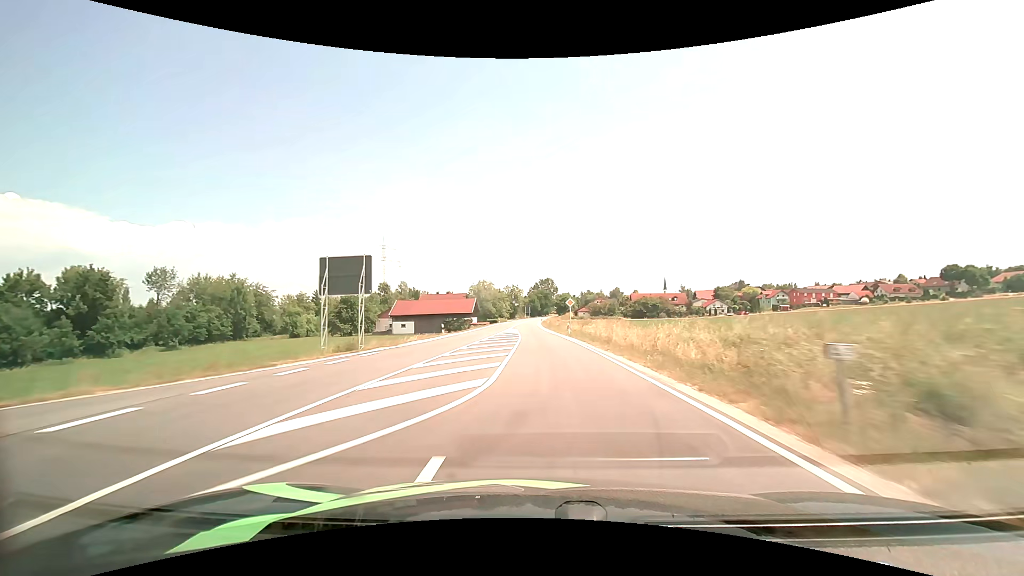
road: secondary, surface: asphalt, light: Day
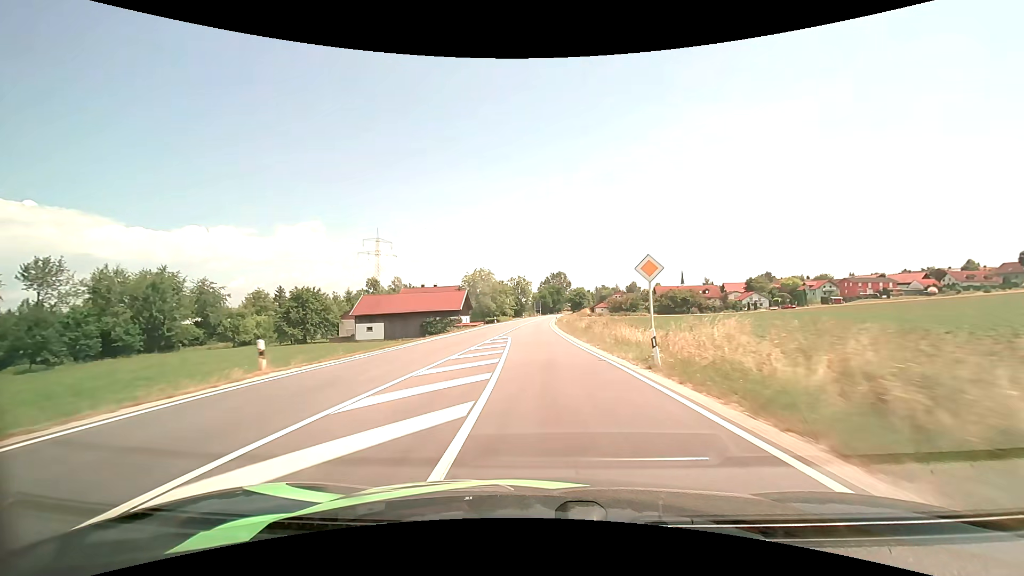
(-0.2, +27.1) m; -1°
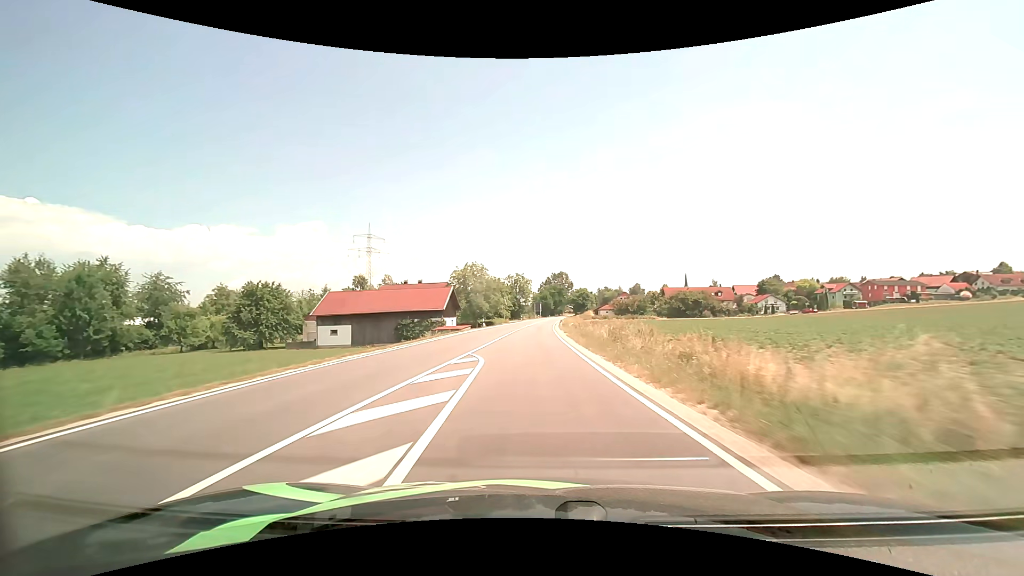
(-0.1, +13.5) m; 0°
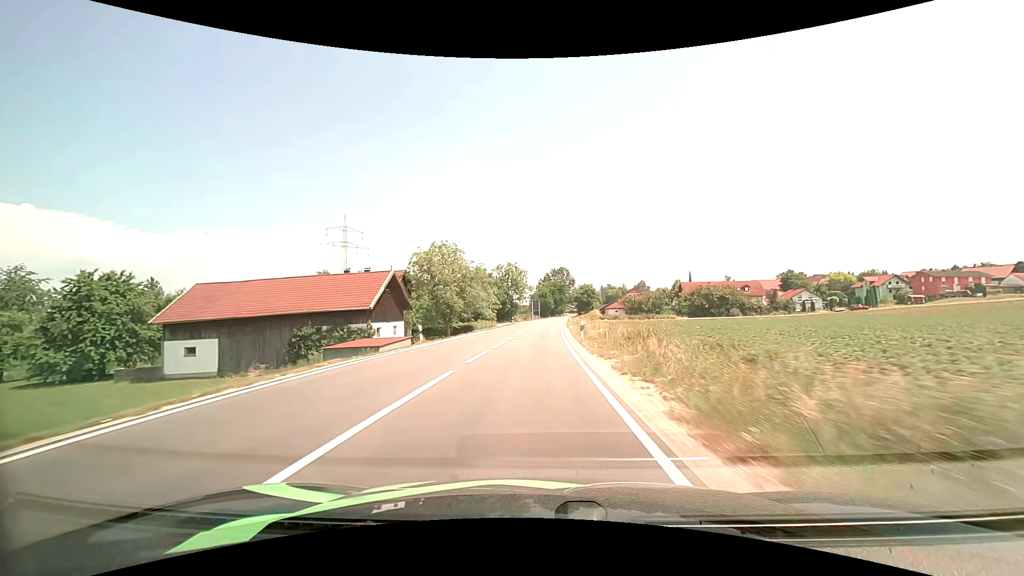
(+0.1, +26.0) m; 0°
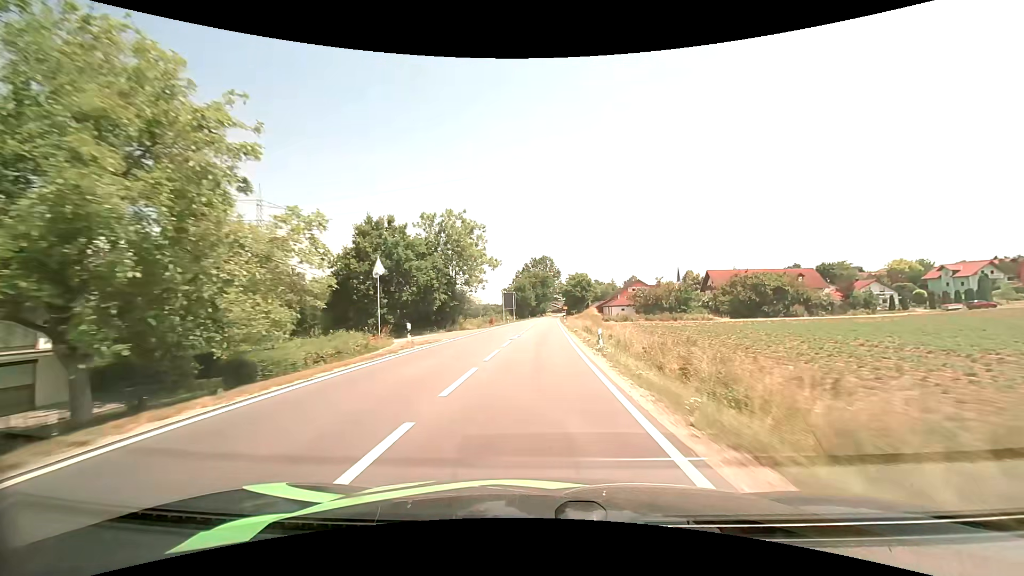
(+0.6, +47.0) m; +2°
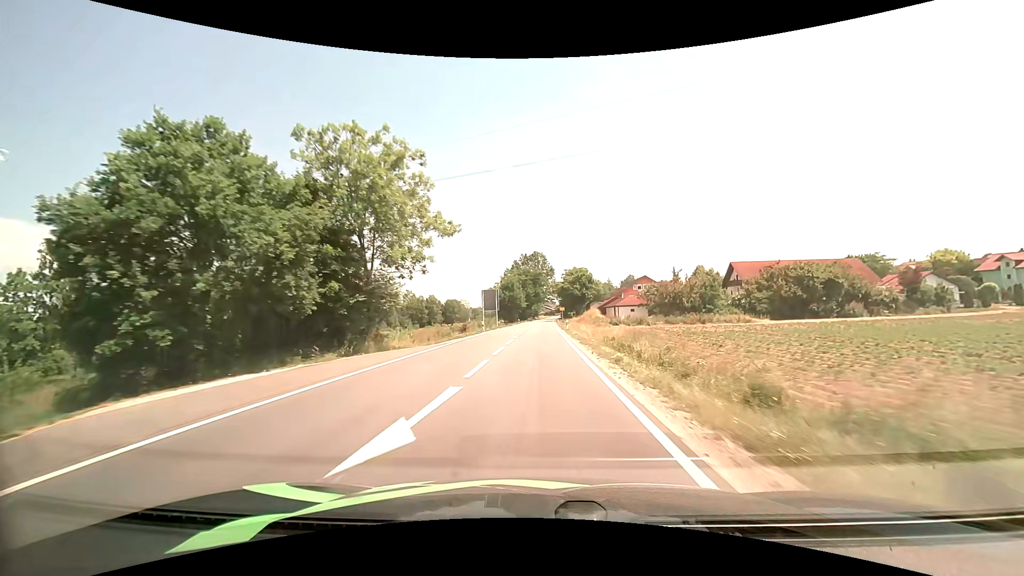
(+0.2, +21.3) m; +1°
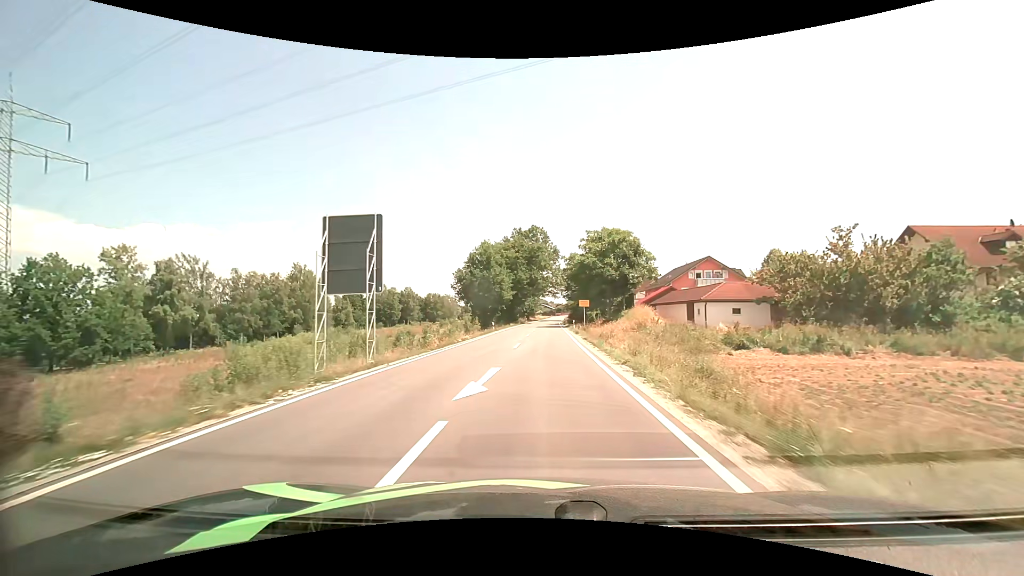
(+0.2, +50.4) m; 0°
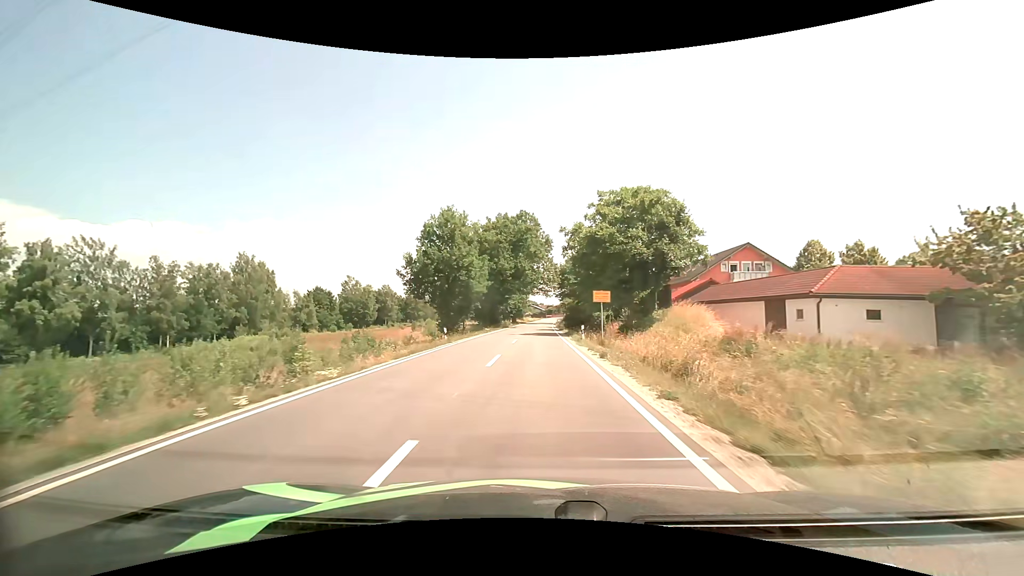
(+0.3, +19.5) m; +1°
(0, +10) (0, +20) (0, +30) (0, +40) (0, +50) (0, +60) (0, +70) (0, +80) (+1, +90) (+1, +100) m
